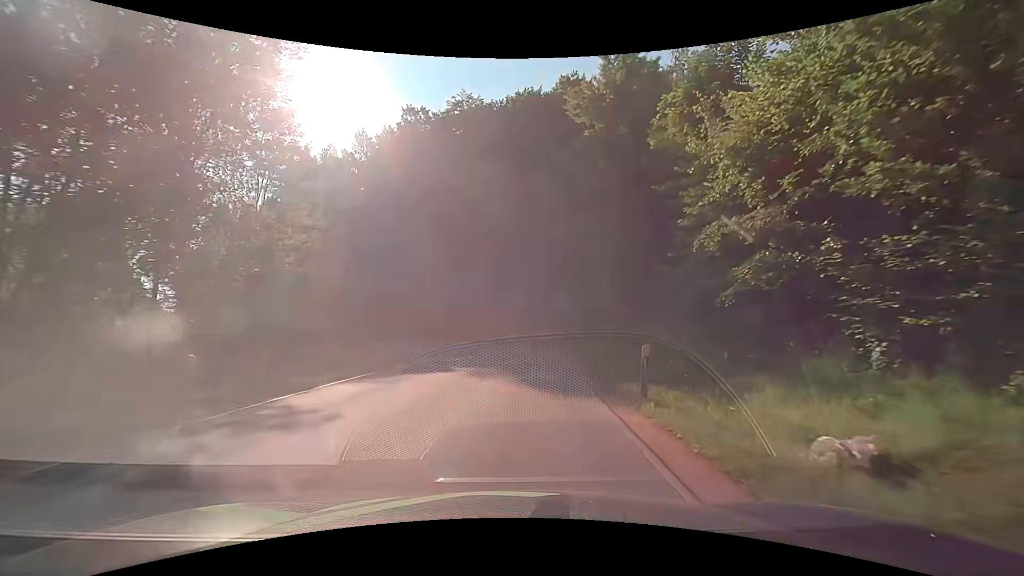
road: tertiary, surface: asphalt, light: Day
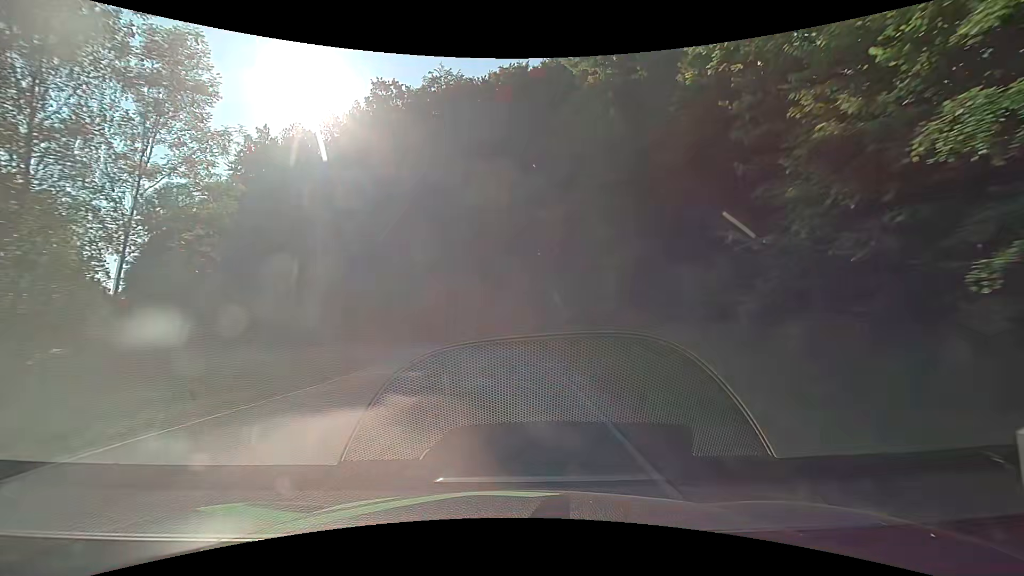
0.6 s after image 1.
(+0.2, +6.7) m; +2°
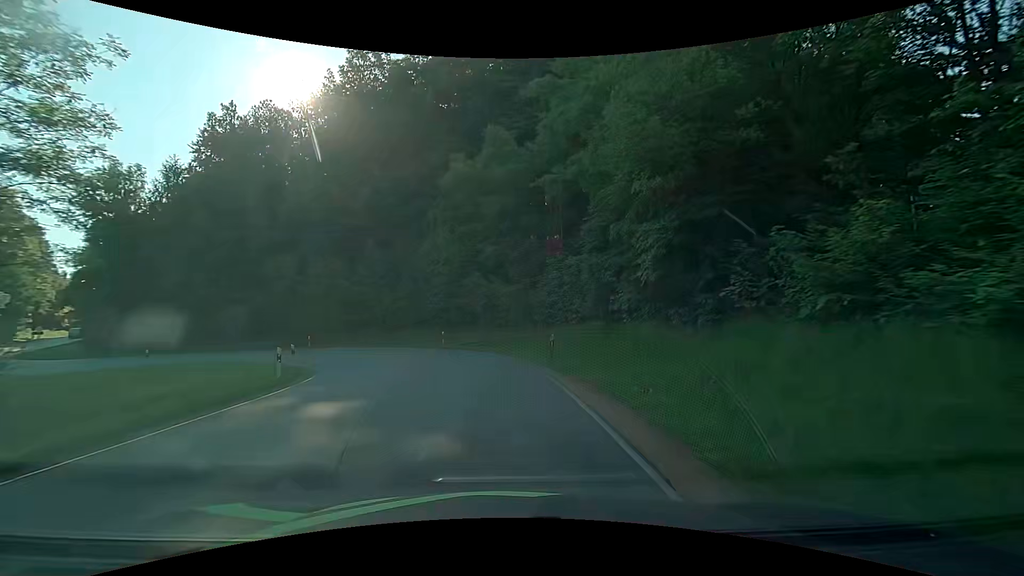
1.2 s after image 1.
(+0.1, +6.4) m; +1°
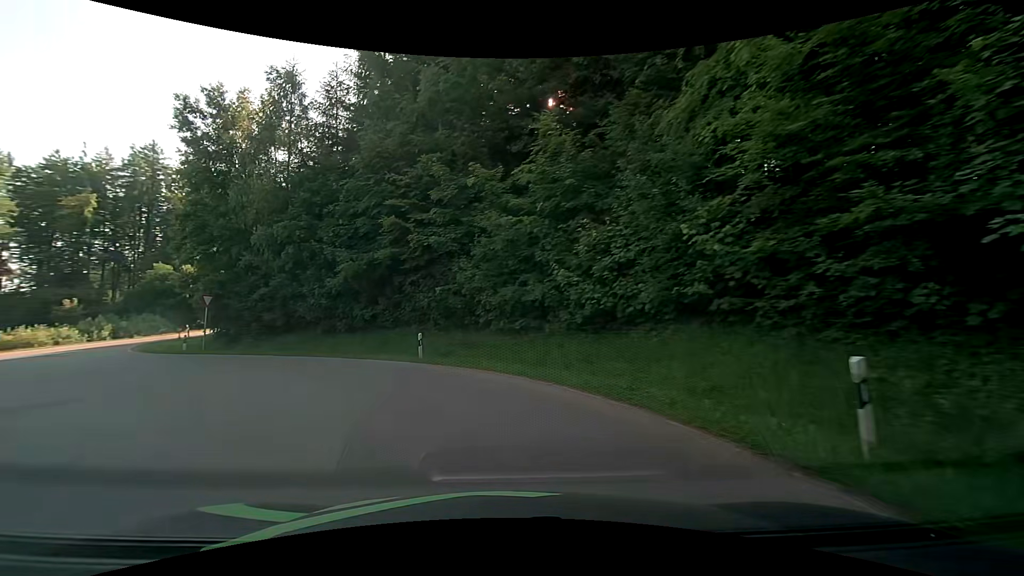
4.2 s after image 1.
(-4.3, +27.4) m; -29°
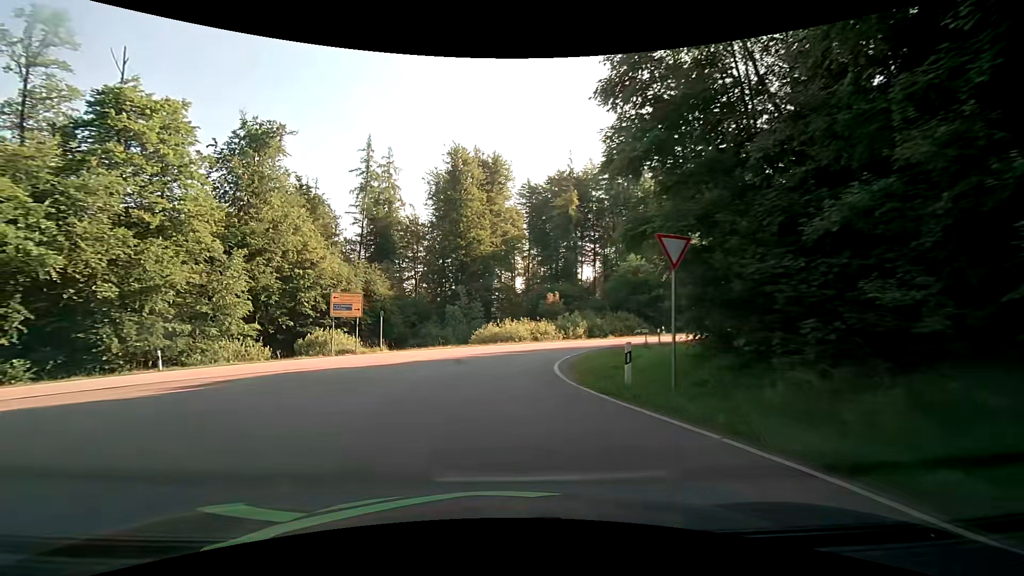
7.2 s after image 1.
(-9.9, +20.3) m; -50°
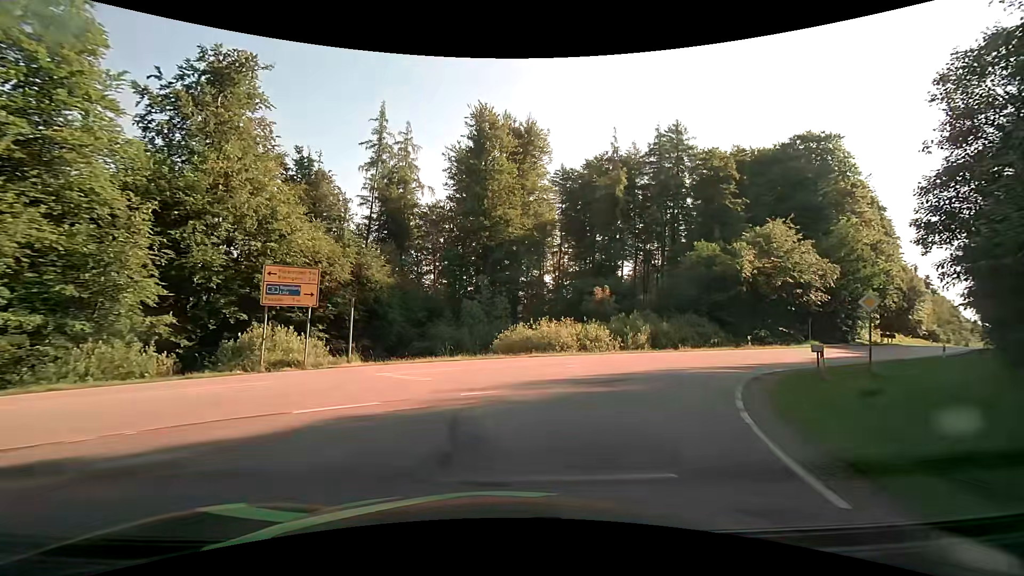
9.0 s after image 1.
(-0.8, +12.5) m; -2°
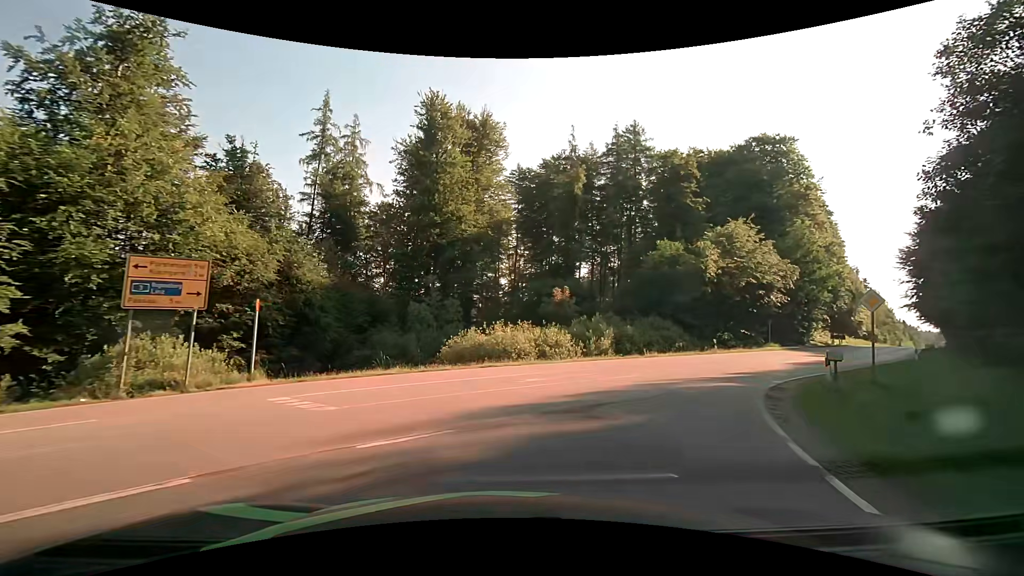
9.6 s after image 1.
(+0.1, +3.7) m; +5°
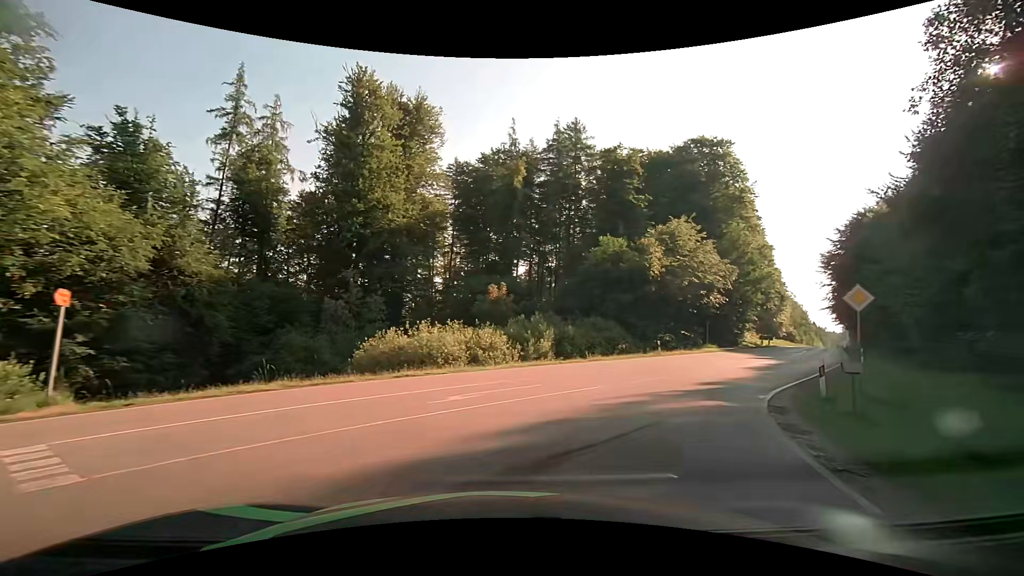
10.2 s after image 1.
(+0.2, +3.9) m; +7°
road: secondary
(+2, +10) (+7, +18) (+13, +26) (+19, +34) (+25, +43) (+30, +51) (+36, +59) (+41, +68) (+47, +76) (+52, +84) m
